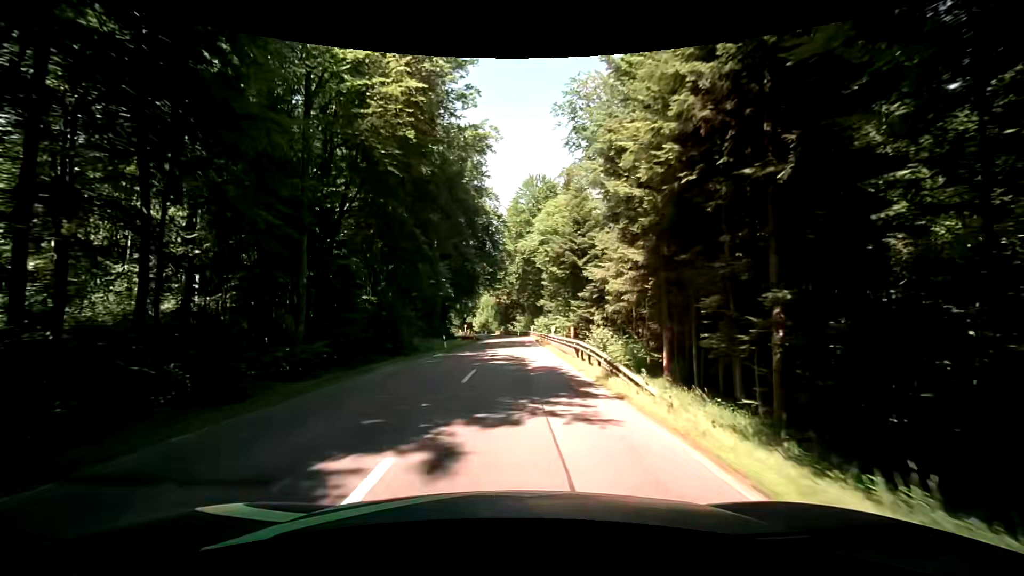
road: secondary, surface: asphalt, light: Day
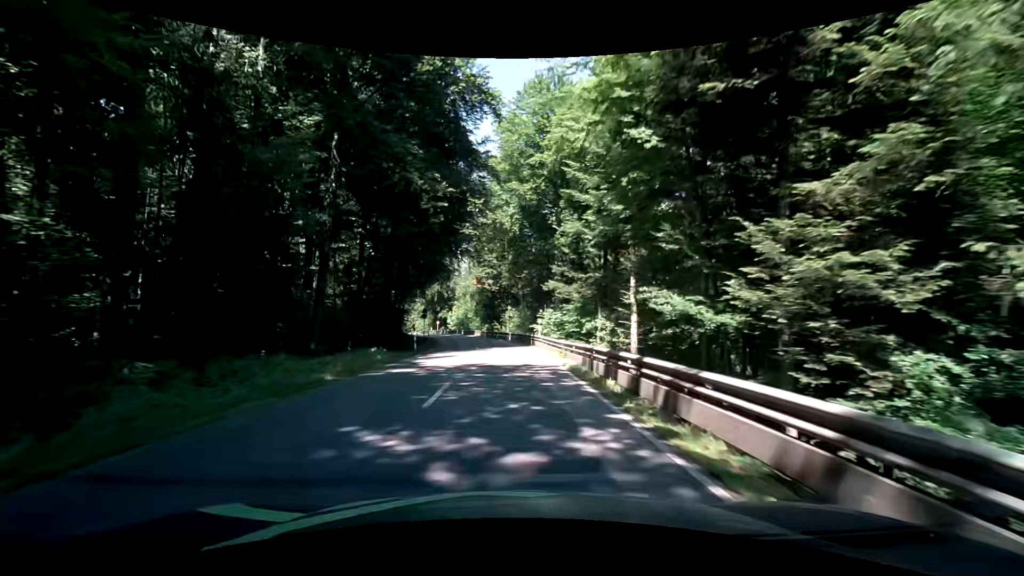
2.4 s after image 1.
(+0.6, +36.9) m; 0°
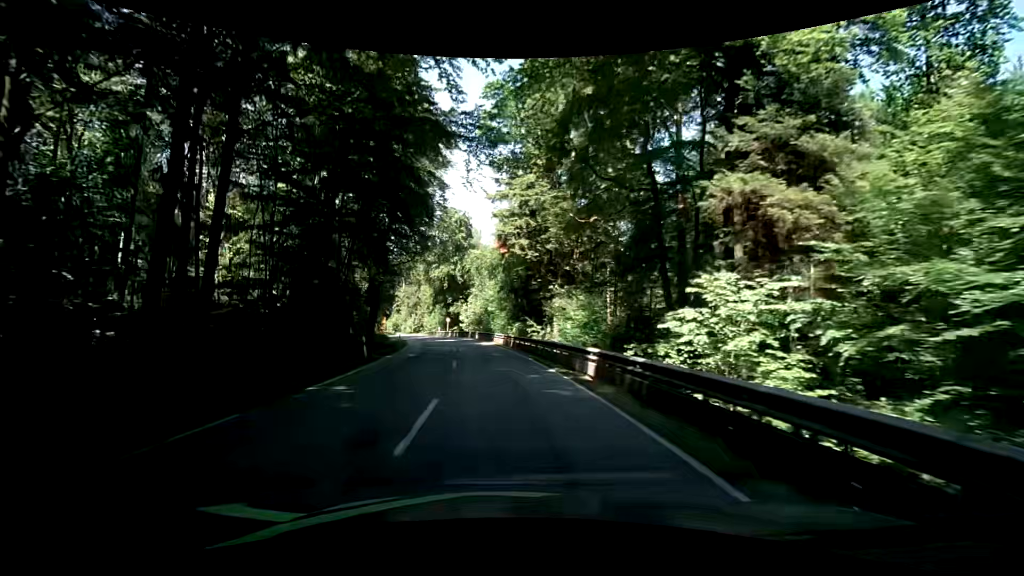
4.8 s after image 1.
(-0.1, +36.6) m; -3°
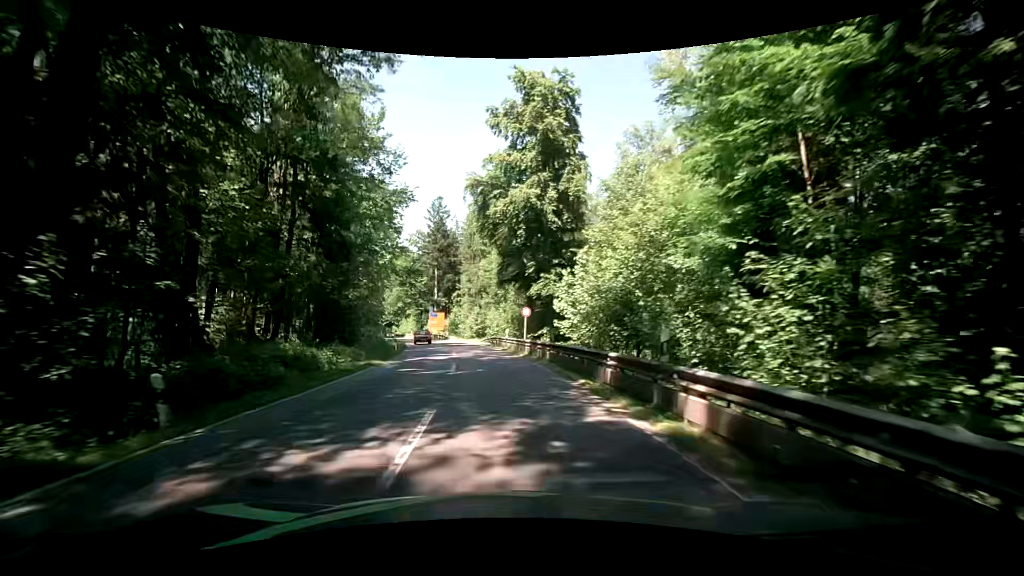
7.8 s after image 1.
(-3.9, +45.4) m; -11°
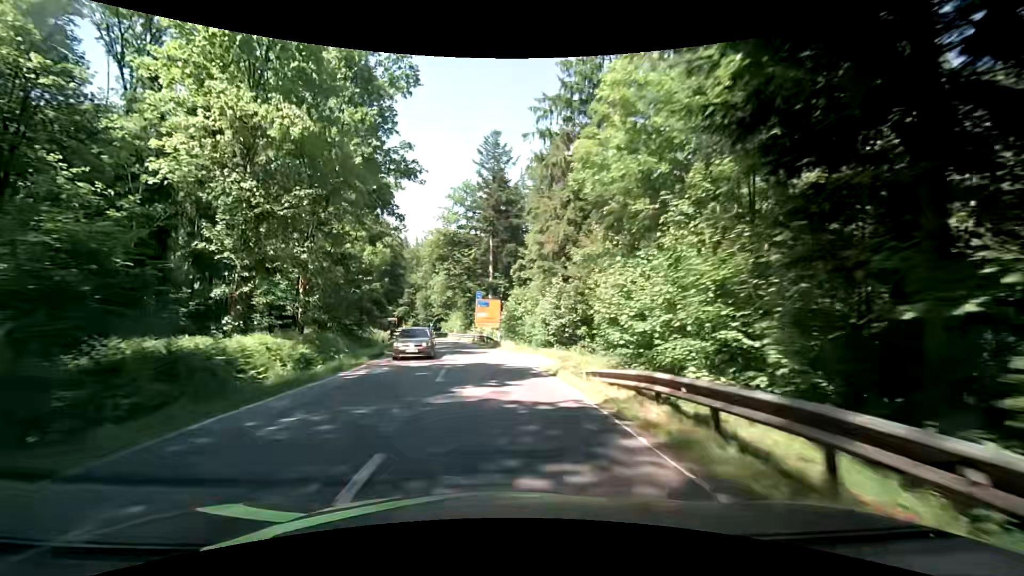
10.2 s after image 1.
(-2.2, +36.5) m; -7°
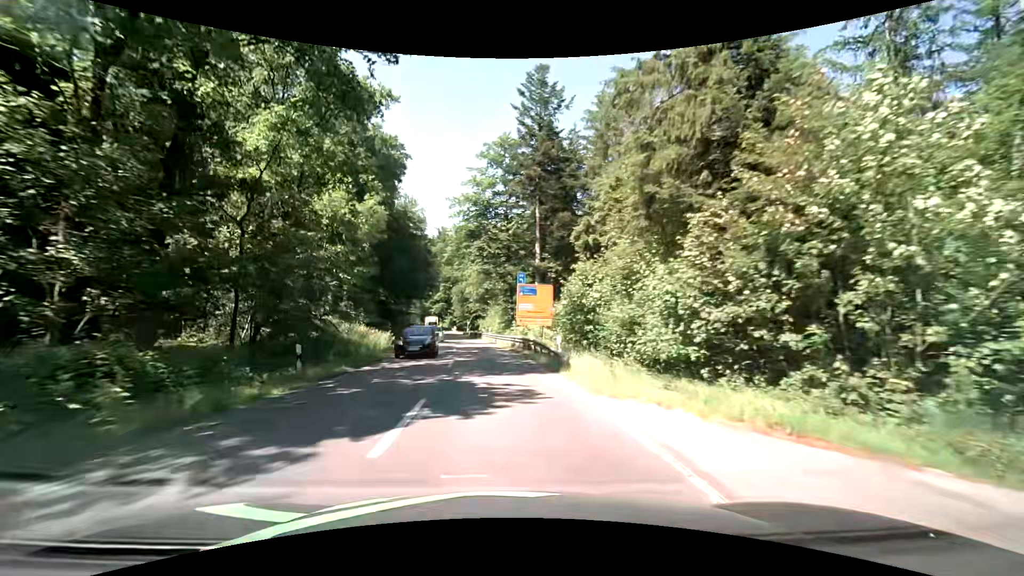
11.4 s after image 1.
(-0.7, +18.3) m; -5°
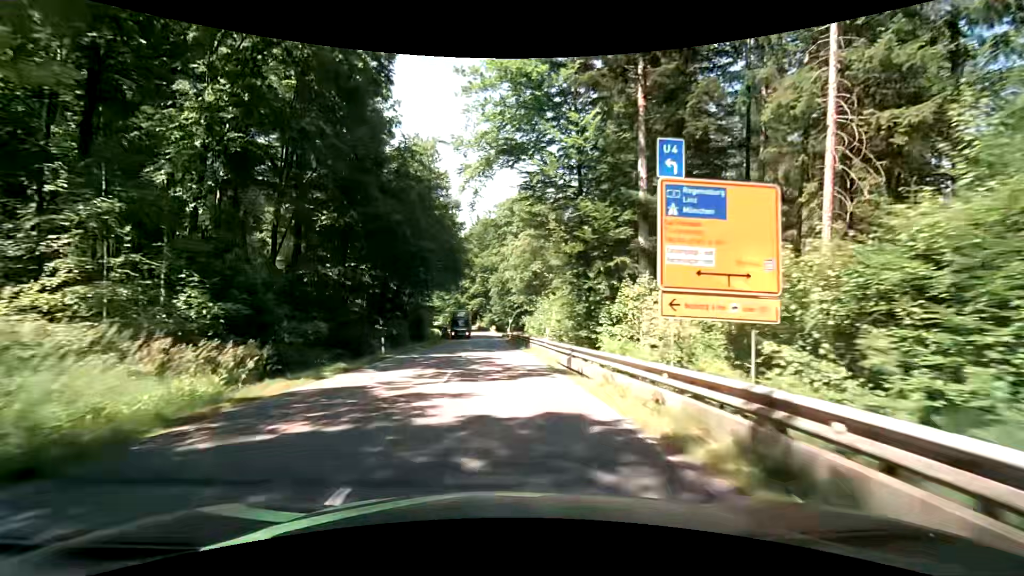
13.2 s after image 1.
(-1.5, +27.5) m; -6°
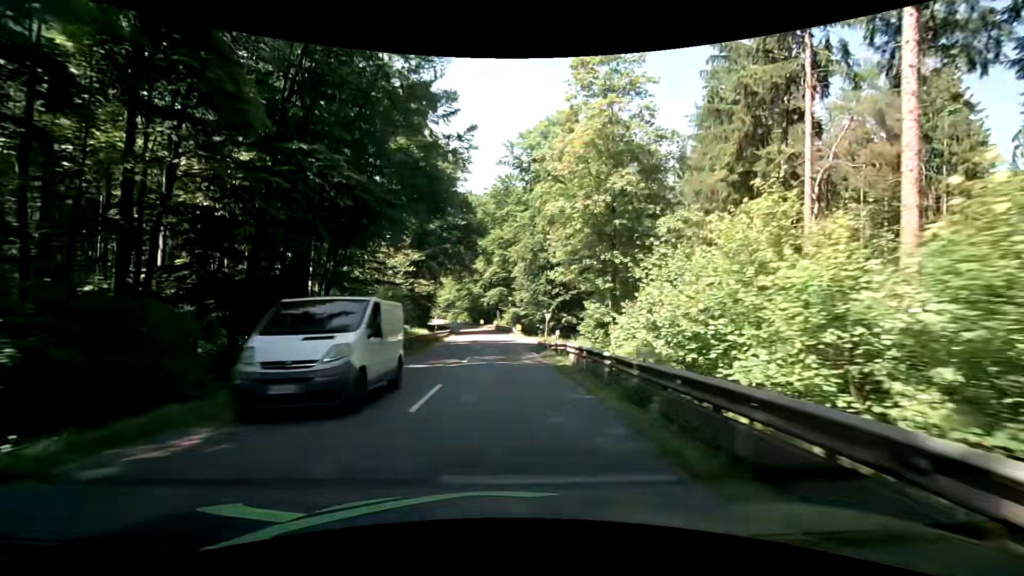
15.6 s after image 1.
(-0.7, +36.7) m; -3°
(0, +10) (0, +20) (0, +30) (0, +40) (0, +50) (-1, +60) (-1, +70) (-2, +80) (-4, +90) (-6, +99) m
